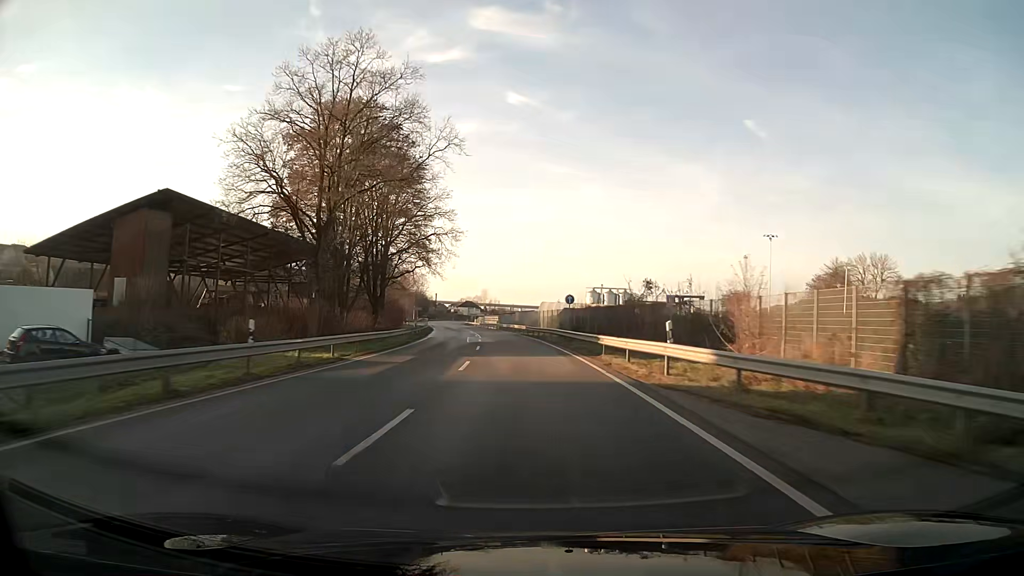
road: primary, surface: asphalt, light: Day
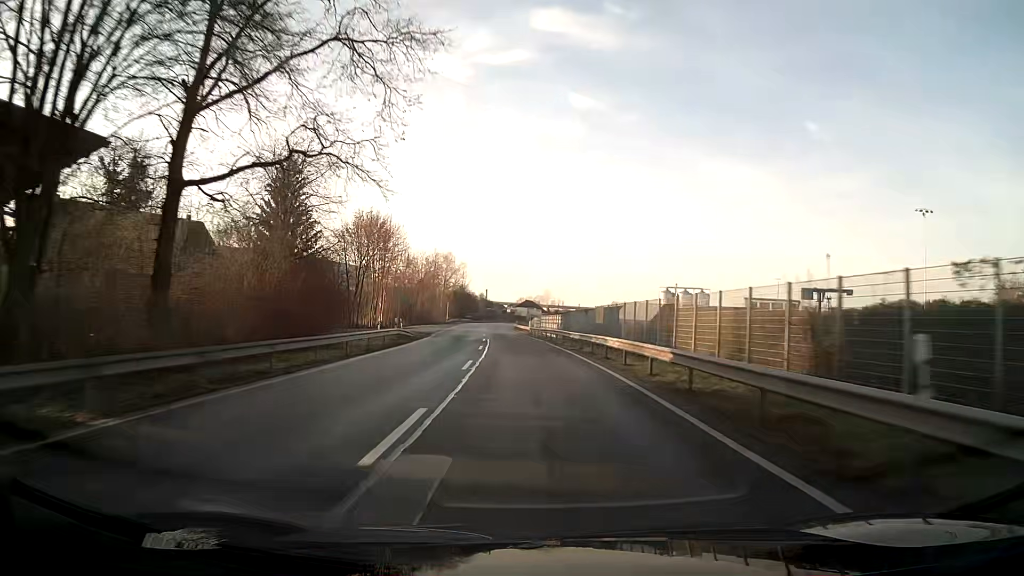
(-2.2, +47.8) m; -5°
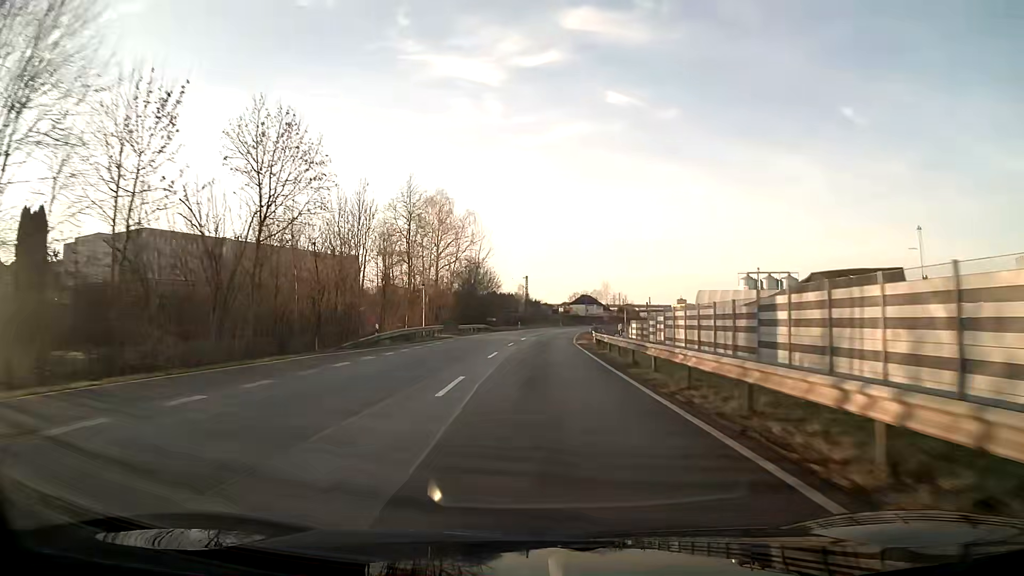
(-3.4, +79.8) m; -3°
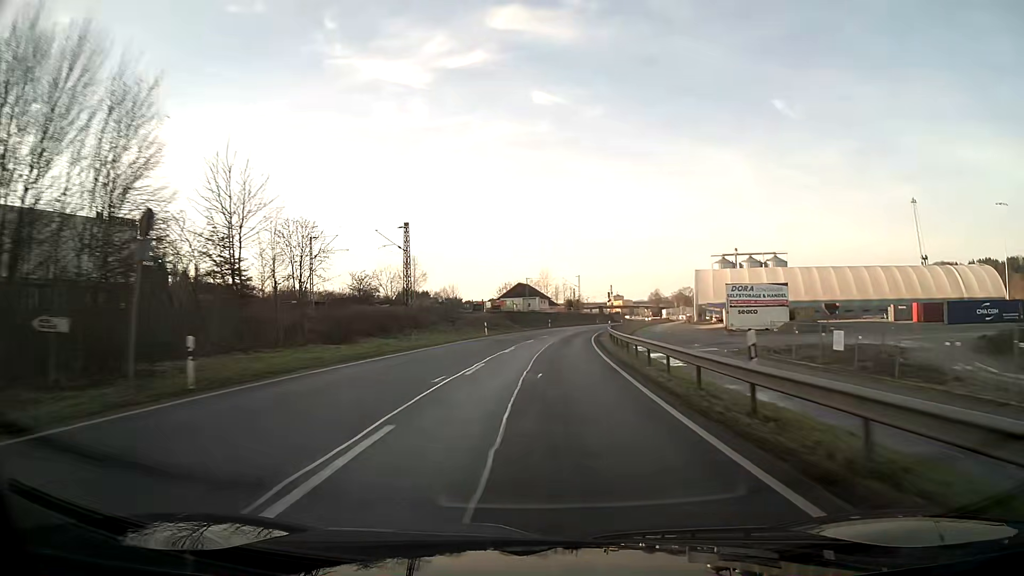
(+3.6, +79.7) m; +6°
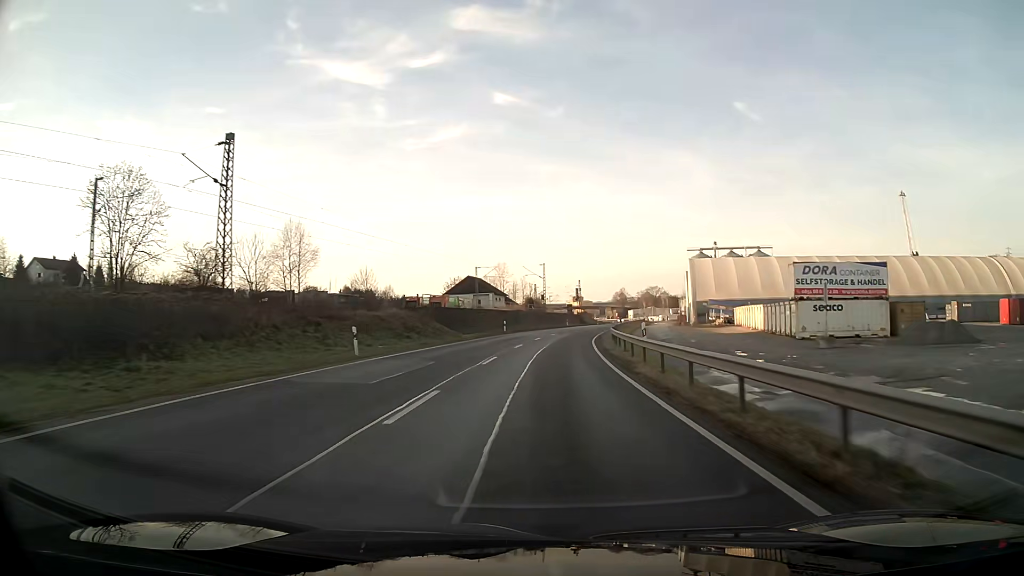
(+1.0, +31.9) m; +4°
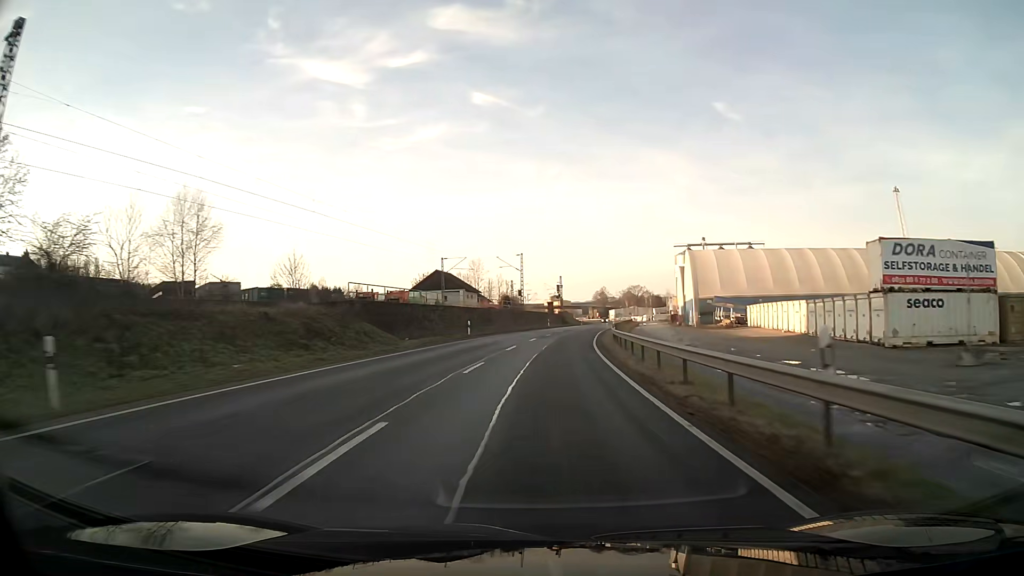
(+0.3, +15.9) m; +2°
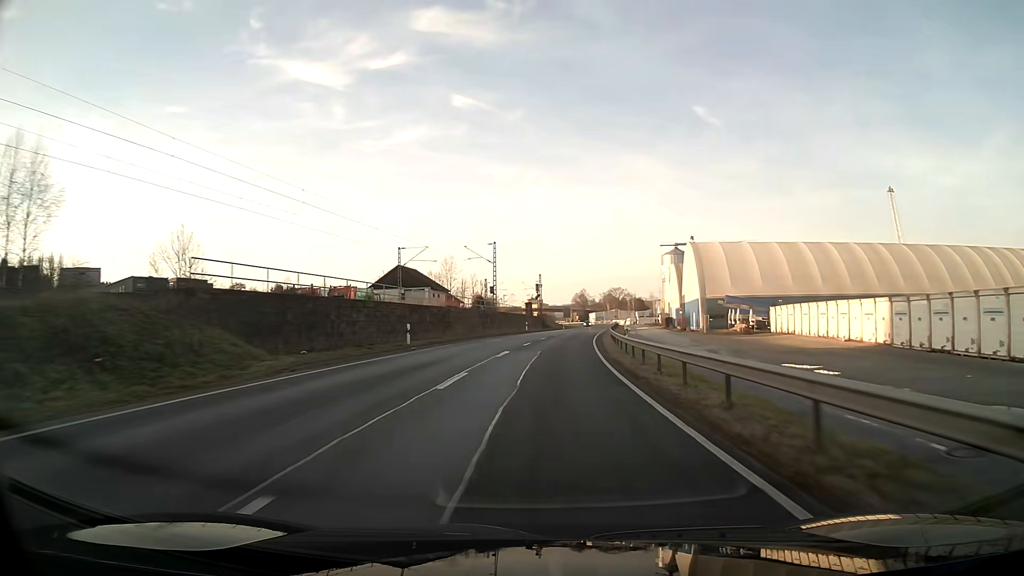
(+0.3, +15.9) m; +2°
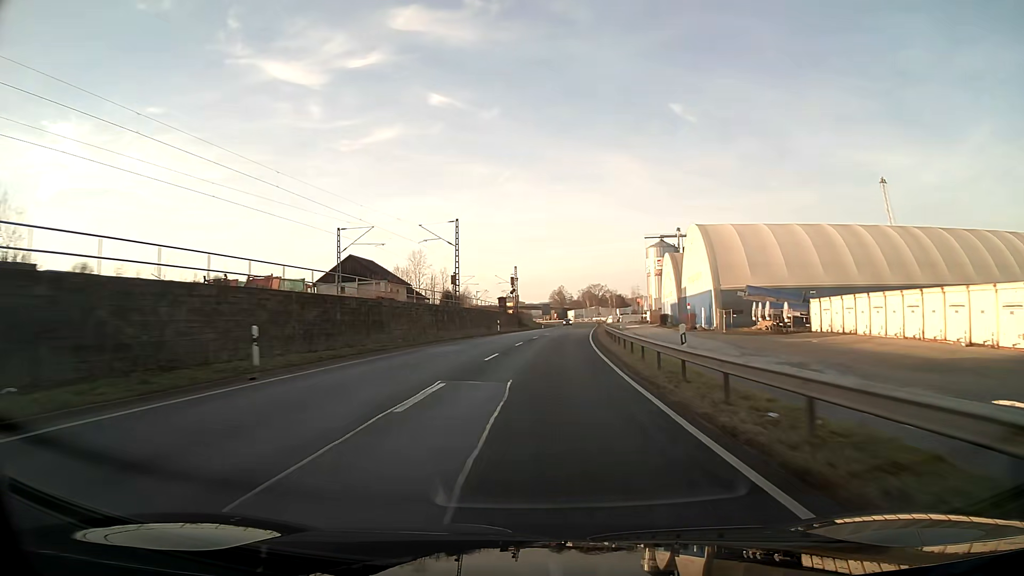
(+0.3, +15.9) m; +2°
